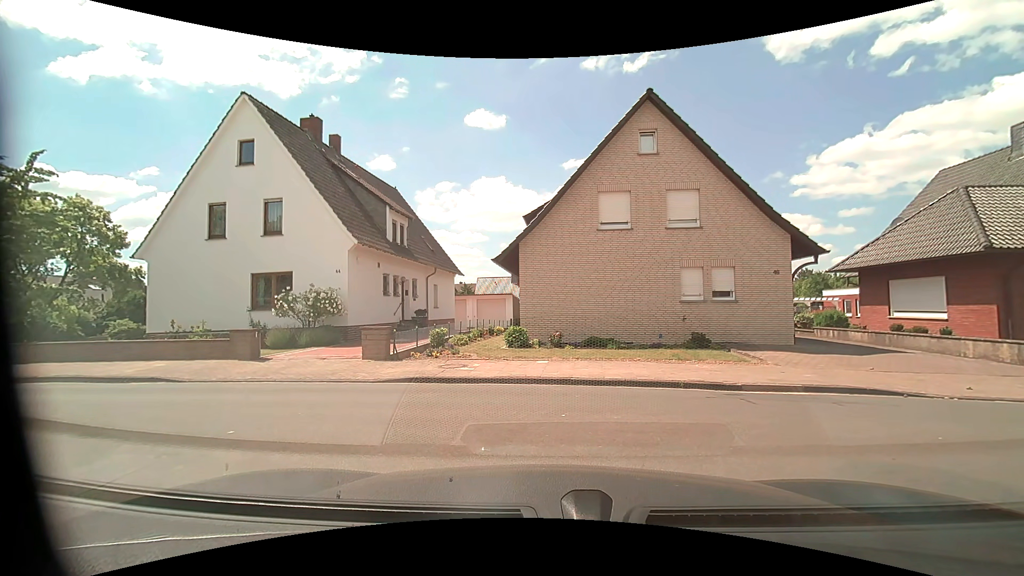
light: Day
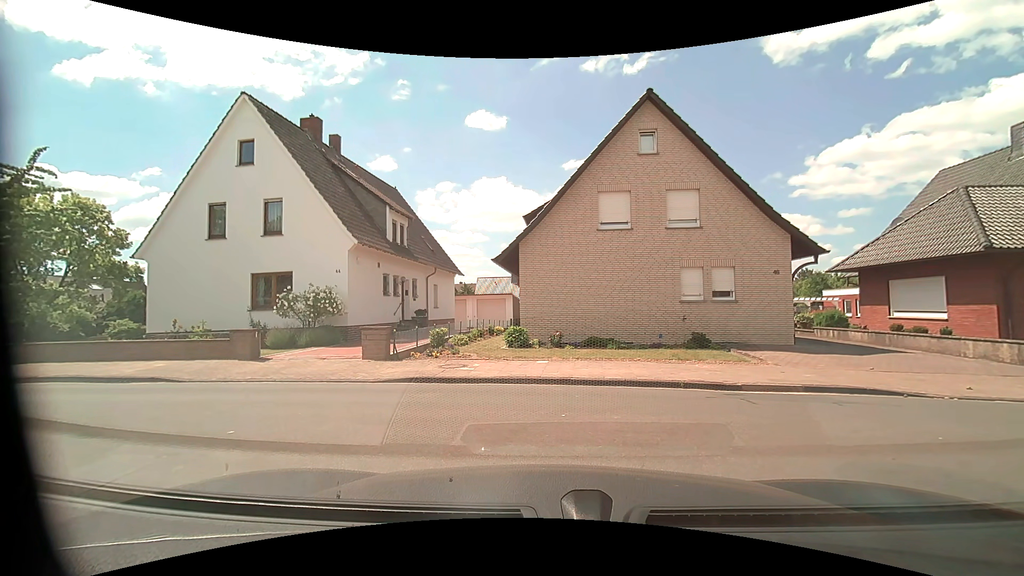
(0.0, 0.0) m; 0°
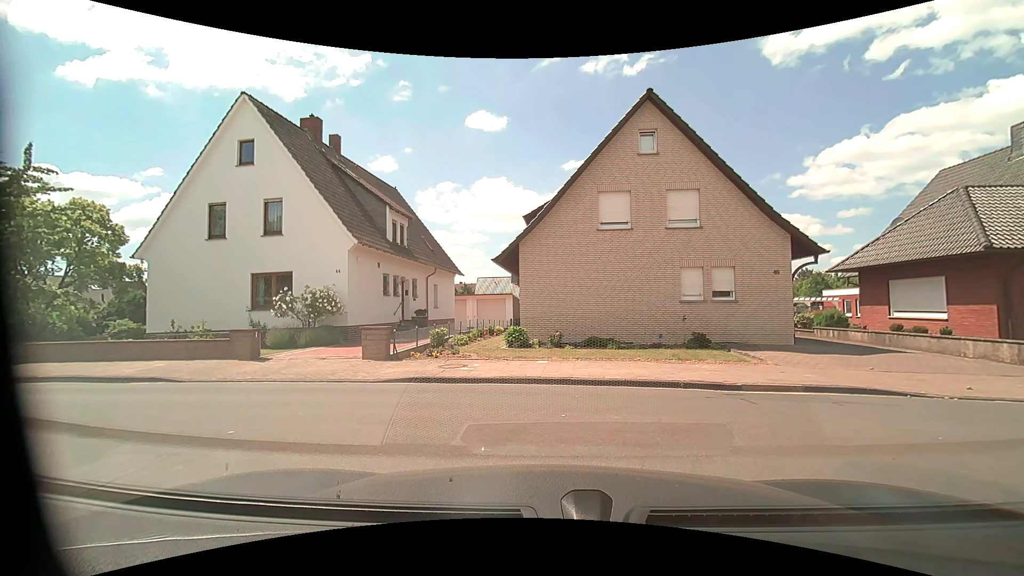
(0.0, 0.0) m; 0°
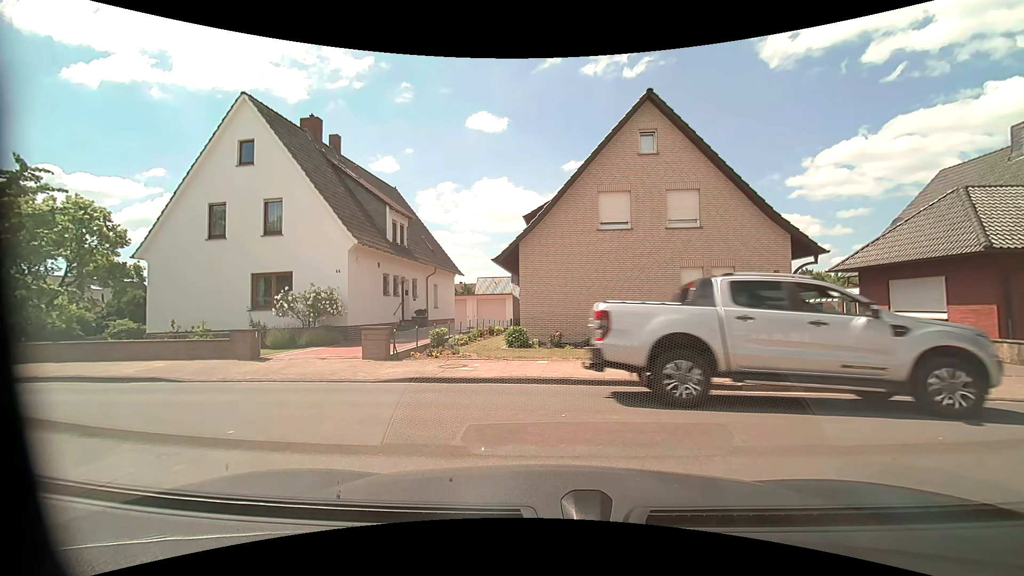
(0.0, 0.0) m; 0°
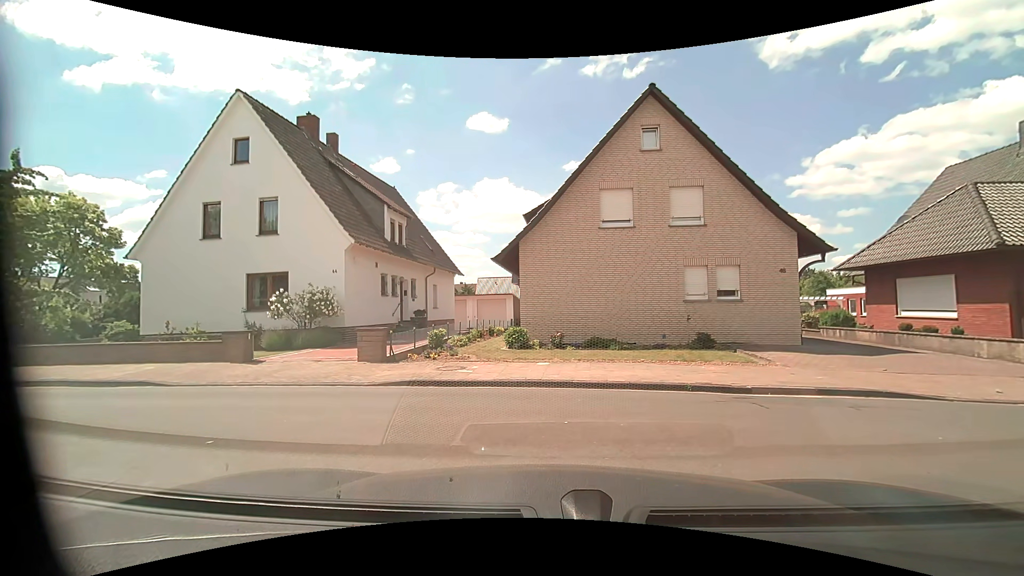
(0.0, +0.4) m; 0°
